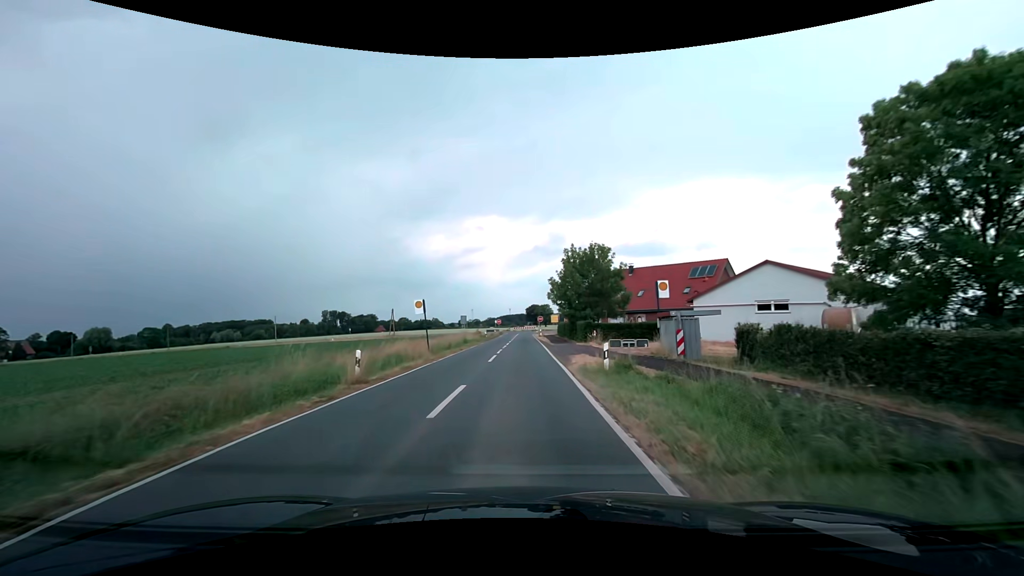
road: secondary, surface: asphalt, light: Day
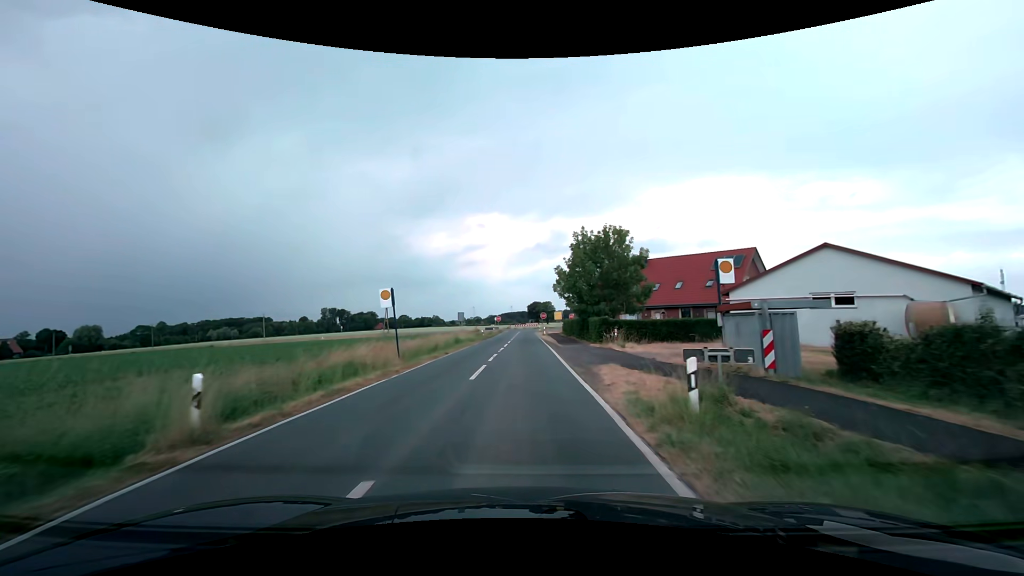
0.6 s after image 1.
(-0.1, +7.2) m; 0°
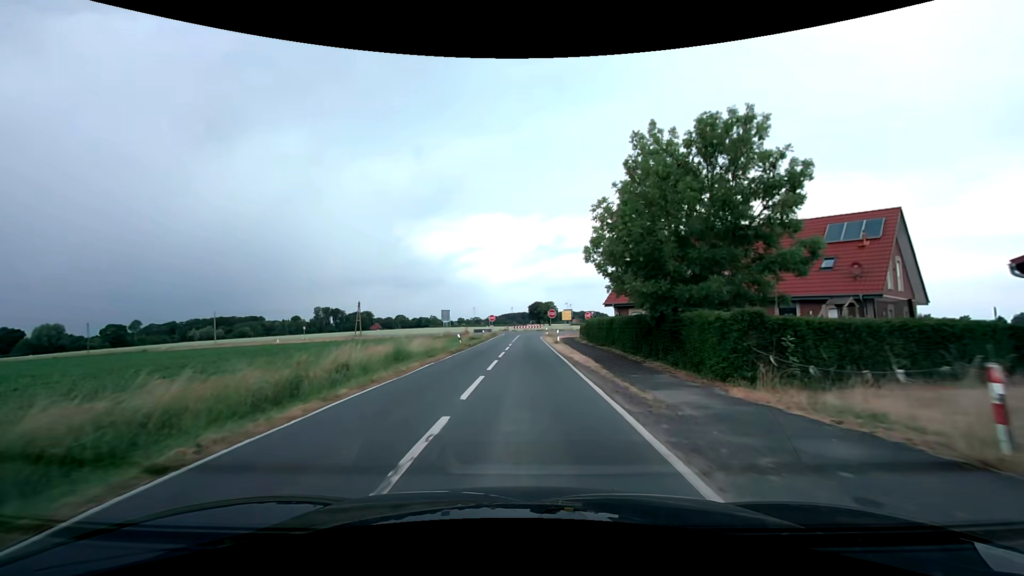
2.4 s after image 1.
(-0.1, +21.3) m; 0°
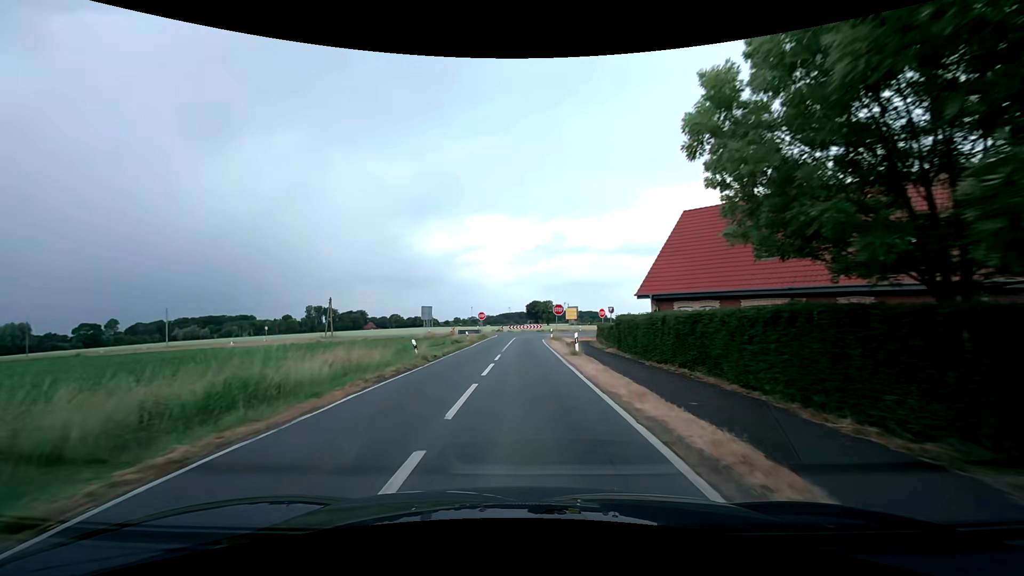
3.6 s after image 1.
(0.0, +13.9) m; 0°
